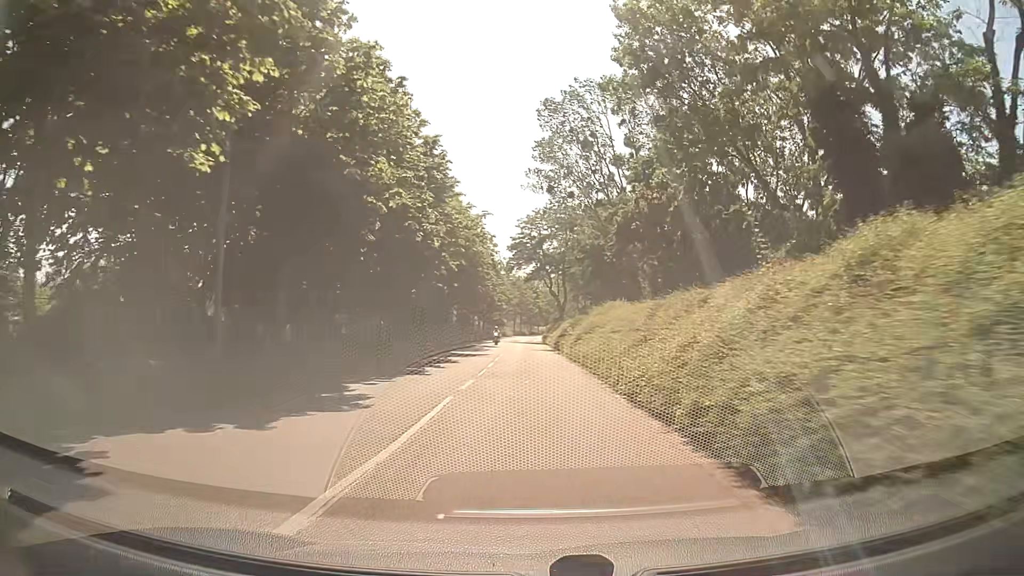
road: tertiary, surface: asphalt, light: Day
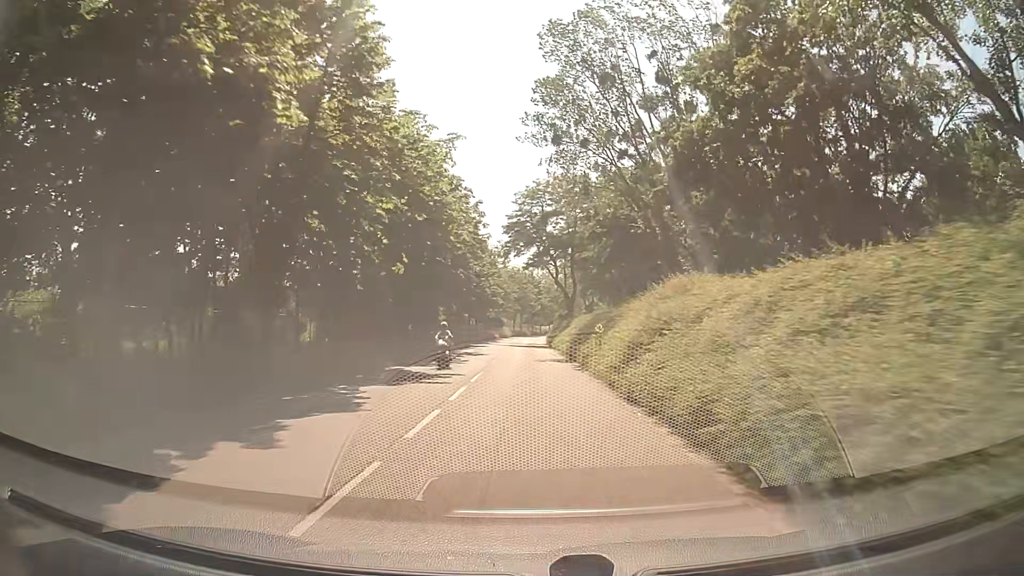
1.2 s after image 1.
(0.0, +15.7) m; 0°
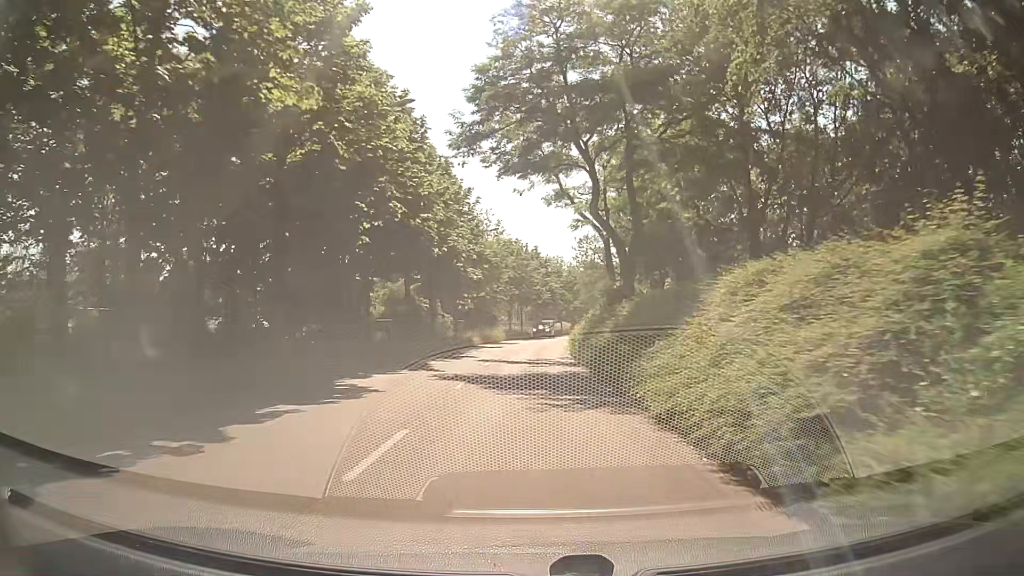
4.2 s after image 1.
(-0.1, +38.2) m; -1°
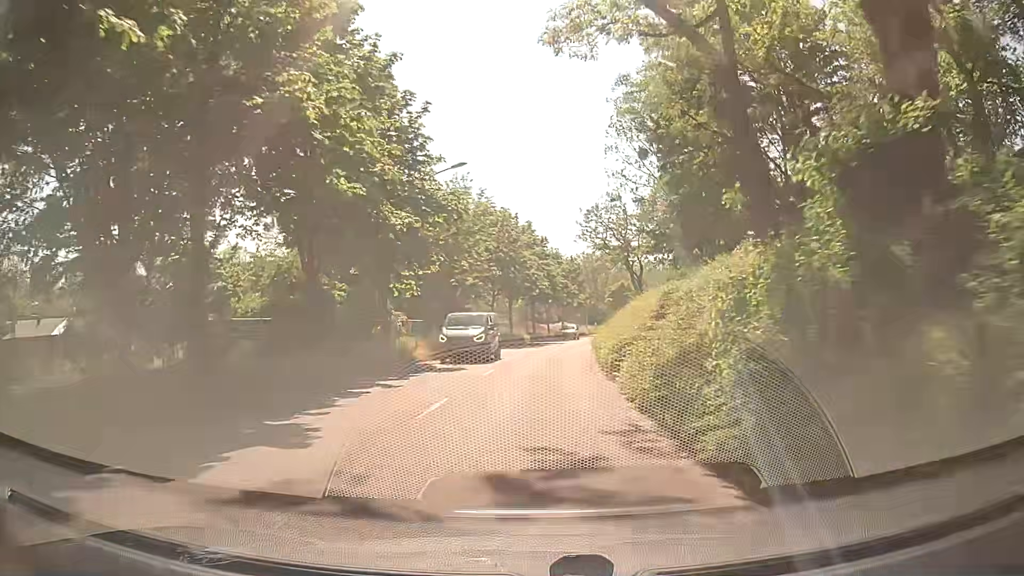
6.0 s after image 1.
(+0.2, +22.6) m; +1°
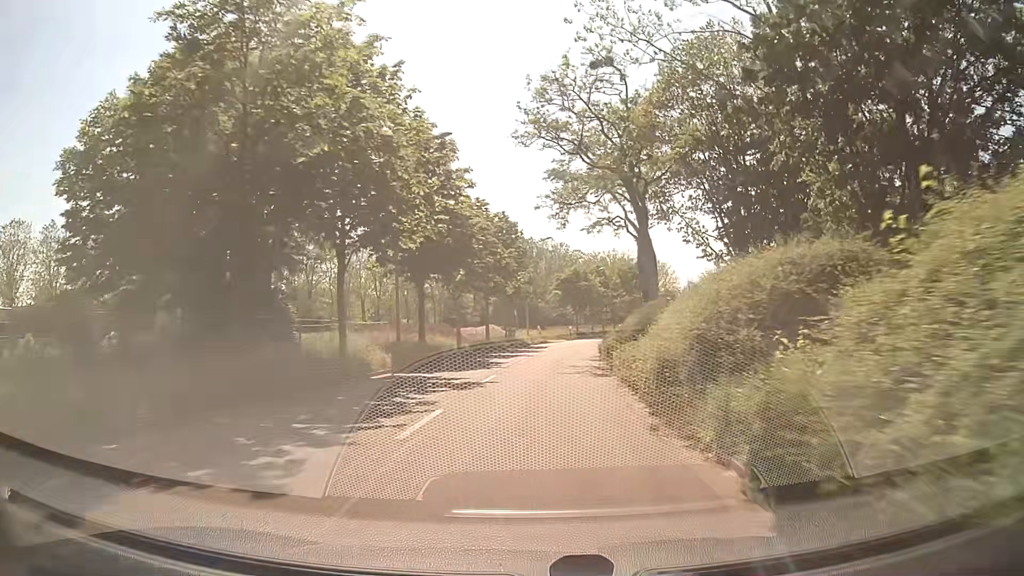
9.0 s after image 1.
(+1.8, +37.6) m; +6°
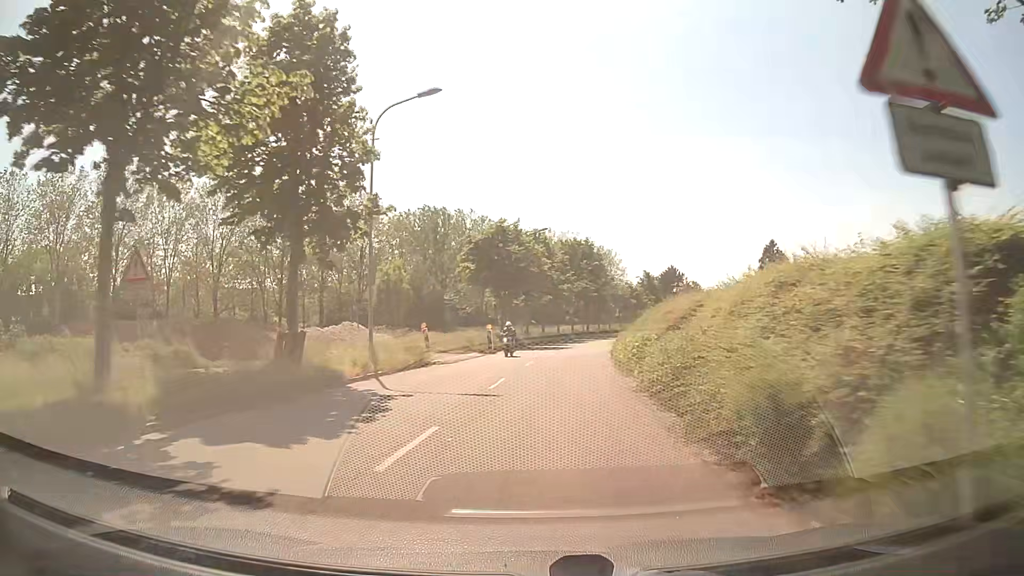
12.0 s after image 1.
(+2.2, +37.5) m; +7°
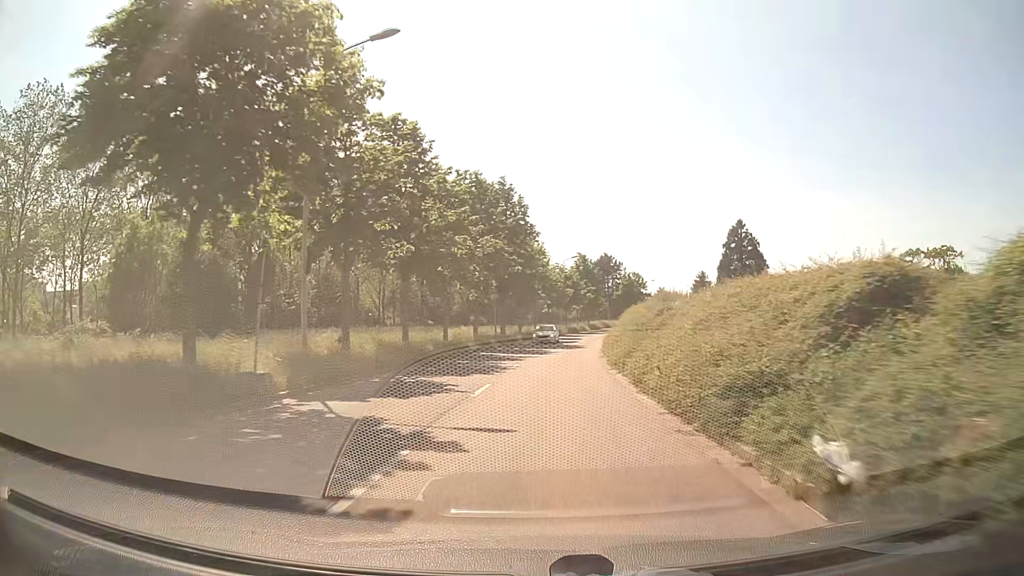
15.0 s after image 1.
(+2.3, +37.3) m; +7°
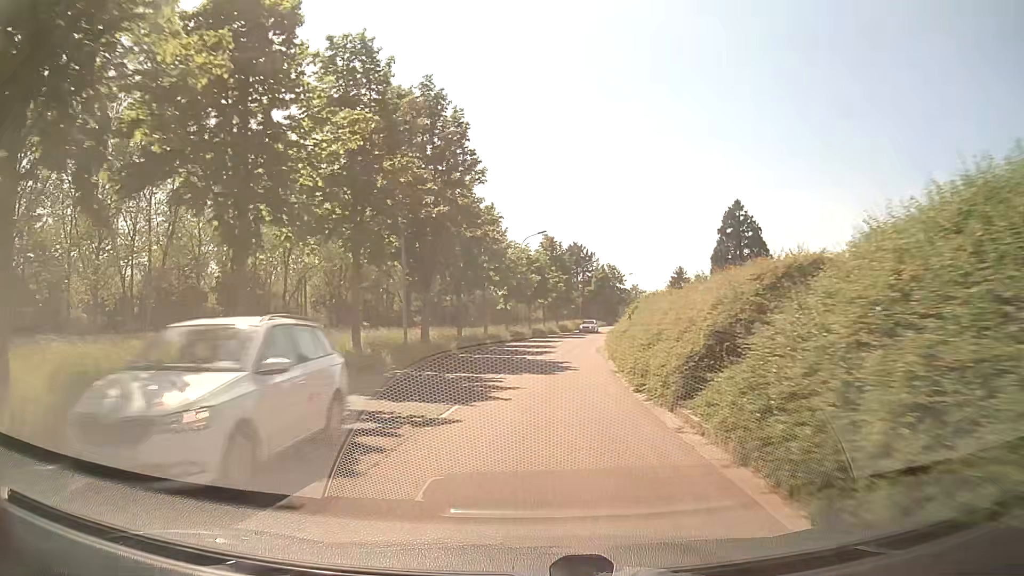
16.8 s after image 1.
(+0.7, +22.3) m; +3°
(0, +10) (+1, +20) (+1, +30) (+2, +40) (+4, +50) (+5, +60) (+7, +70) (+9, +79) (+11, +89) (+14, +99) m
